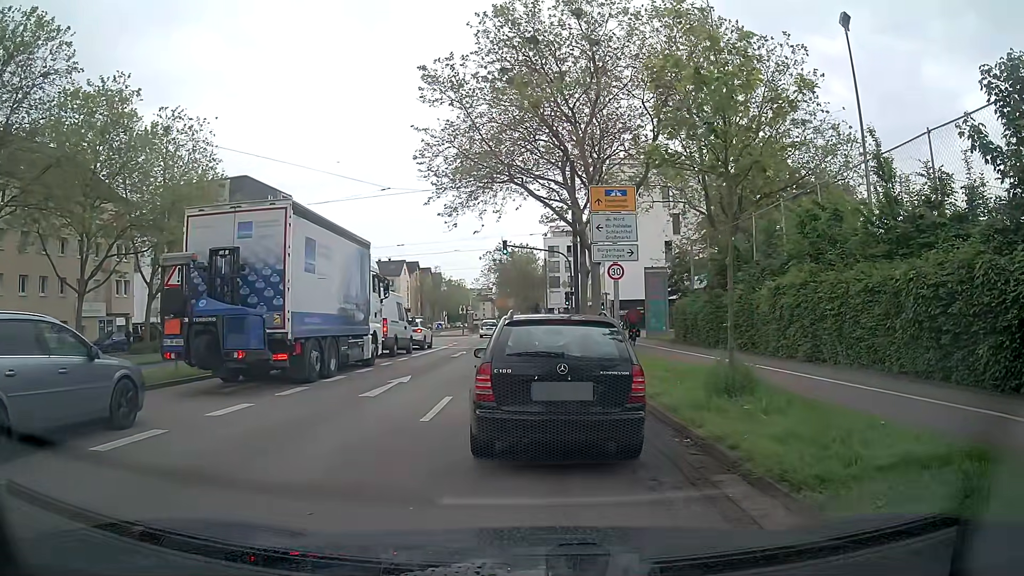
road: primary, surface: asphalt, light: Day
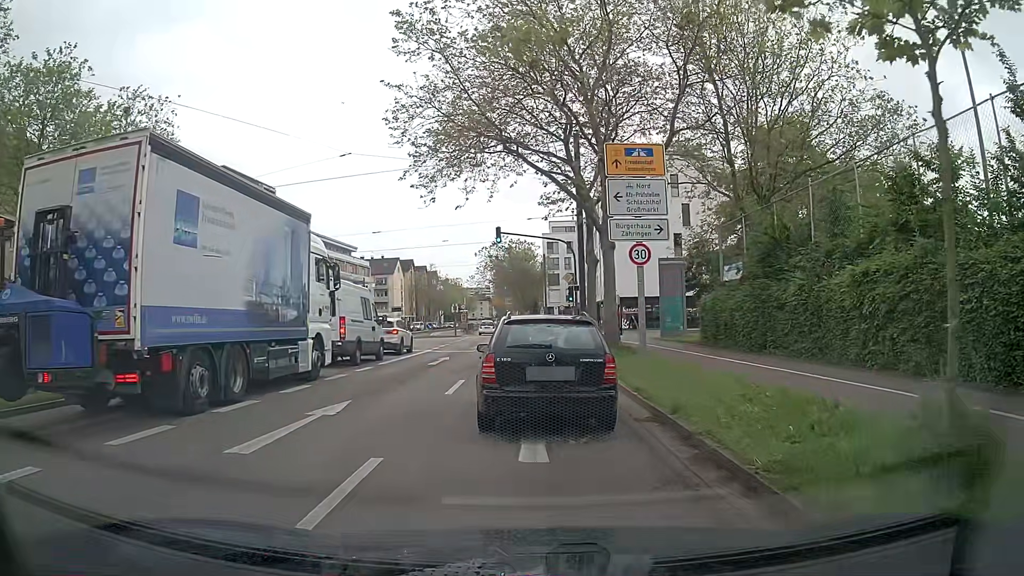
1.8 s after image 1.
(-0.2, +5.9) m; -1°
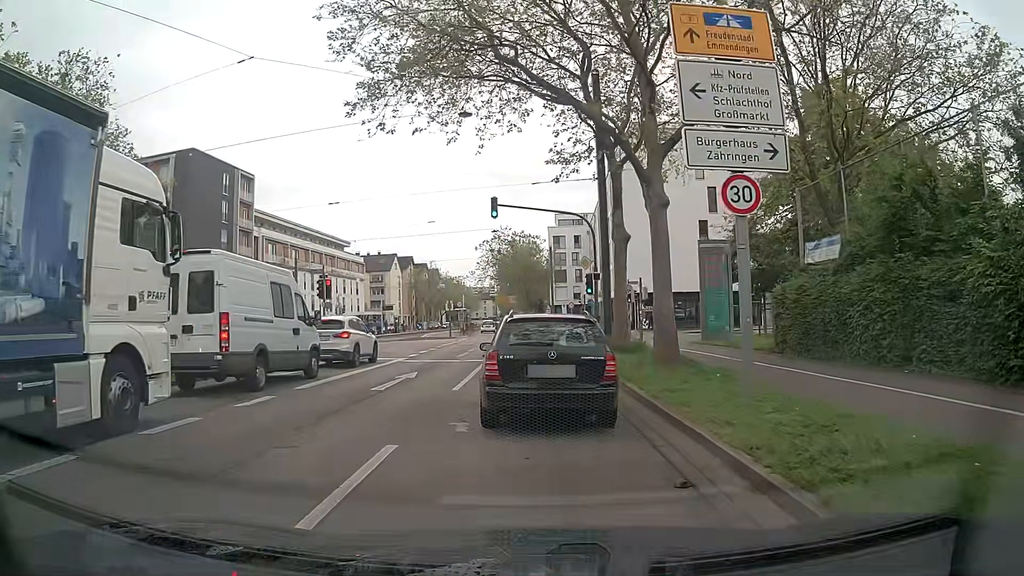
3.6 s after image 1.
(-0.1, +8.5) m; -1°
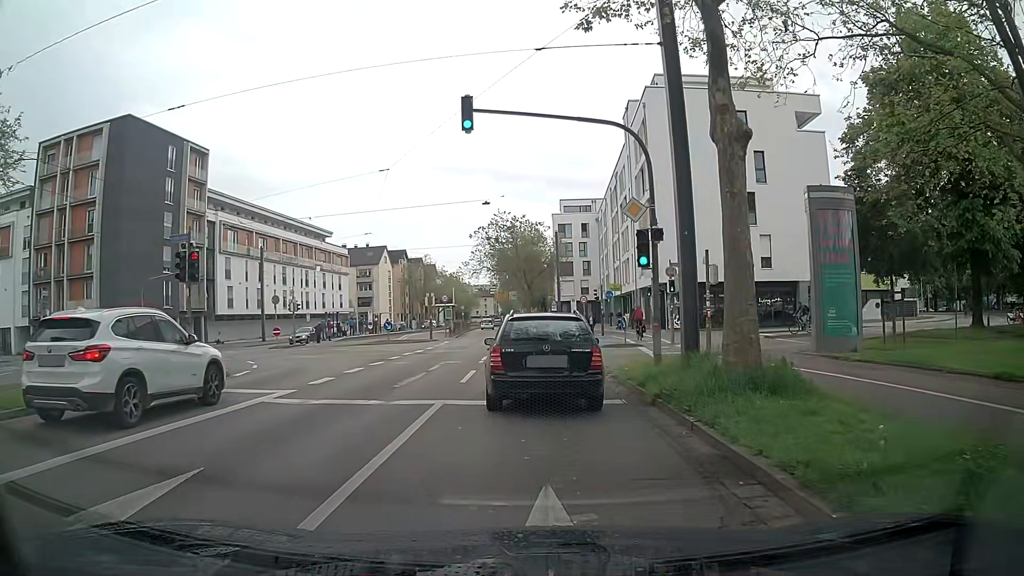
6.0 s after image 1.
(+0.1, +12.6) m; 0°
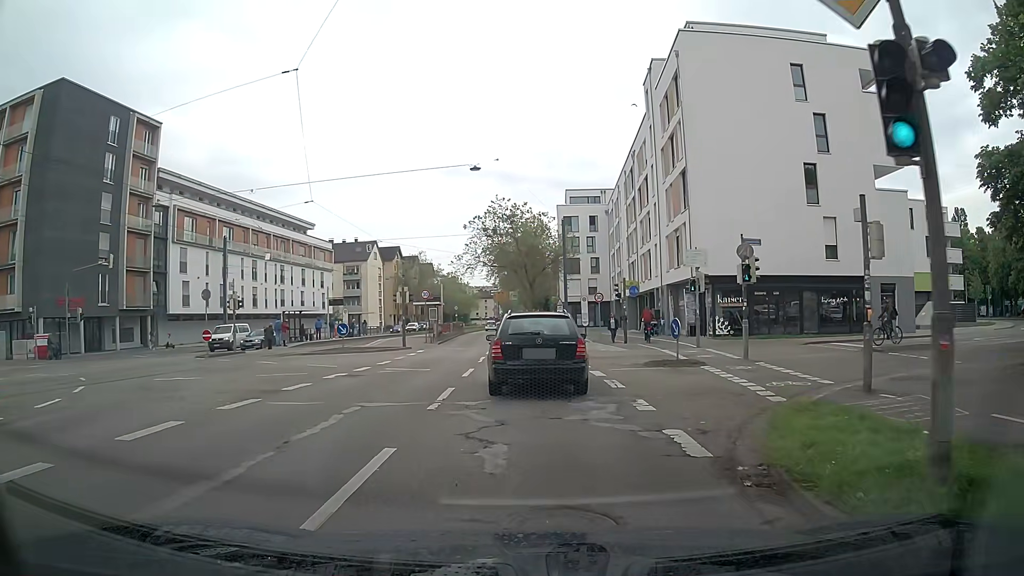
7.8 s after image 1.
(-0.1, +10.6) m; -1°
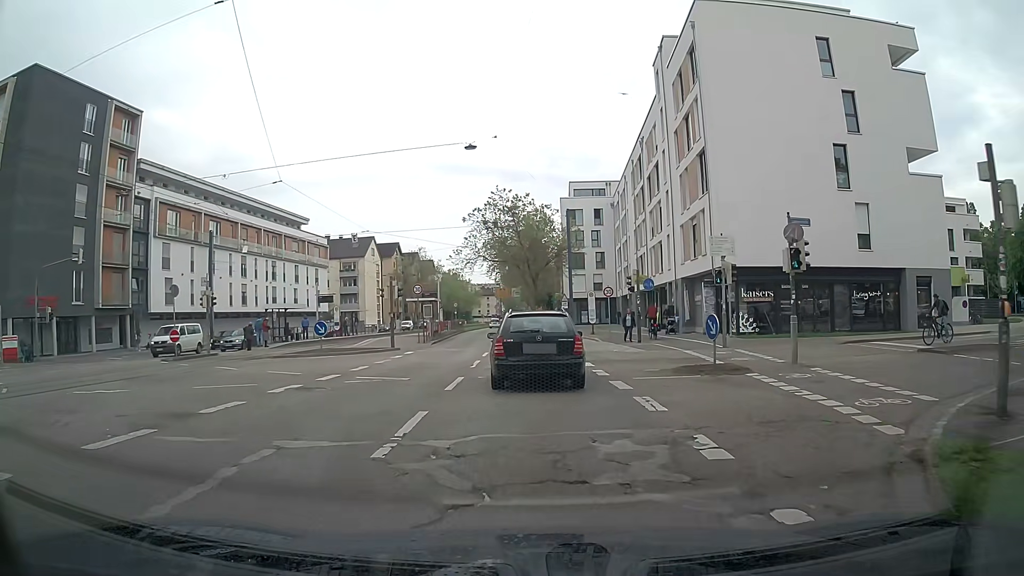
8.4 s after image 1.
(0.0, +3.8) m; +1°
(0, +10) (-1, +20) (-1, +30) (-1, +40) (-2, +50) (-3, +60) (-4, +70) (-4, +80) (-5, +90) (-5, +100) m
